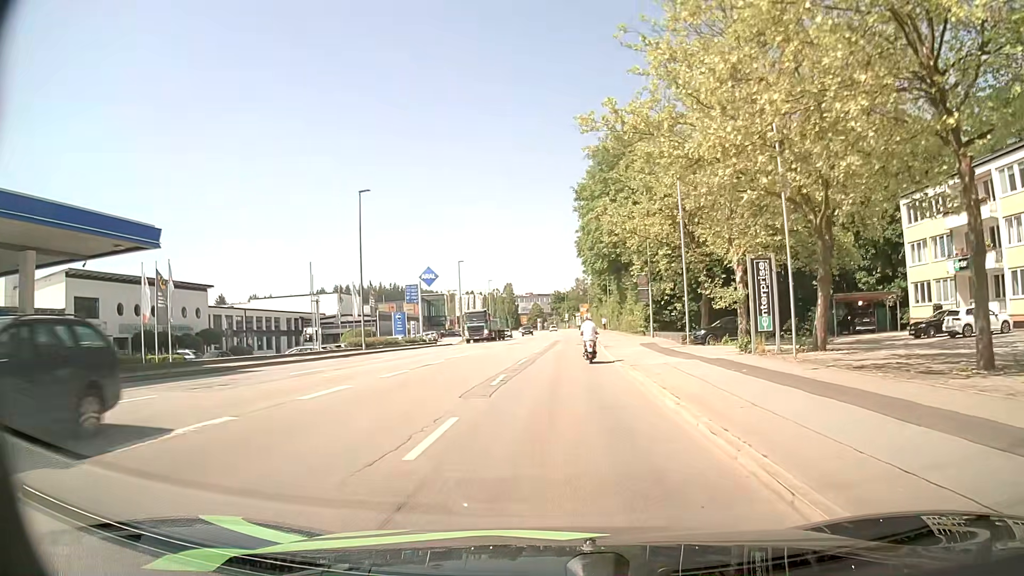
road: tertiary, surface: asphalt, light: Day
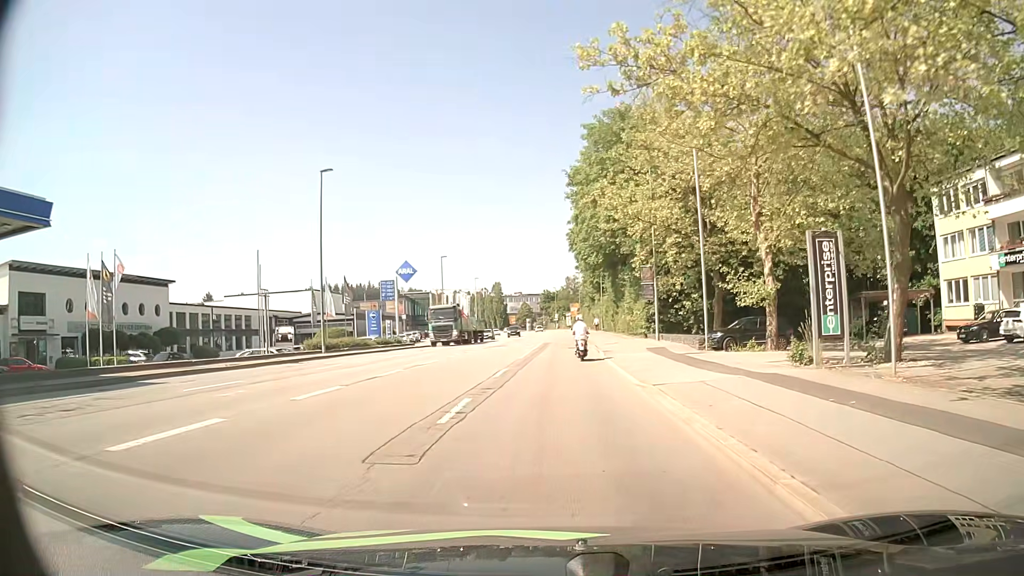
(0.0, +5.9) m; 0°
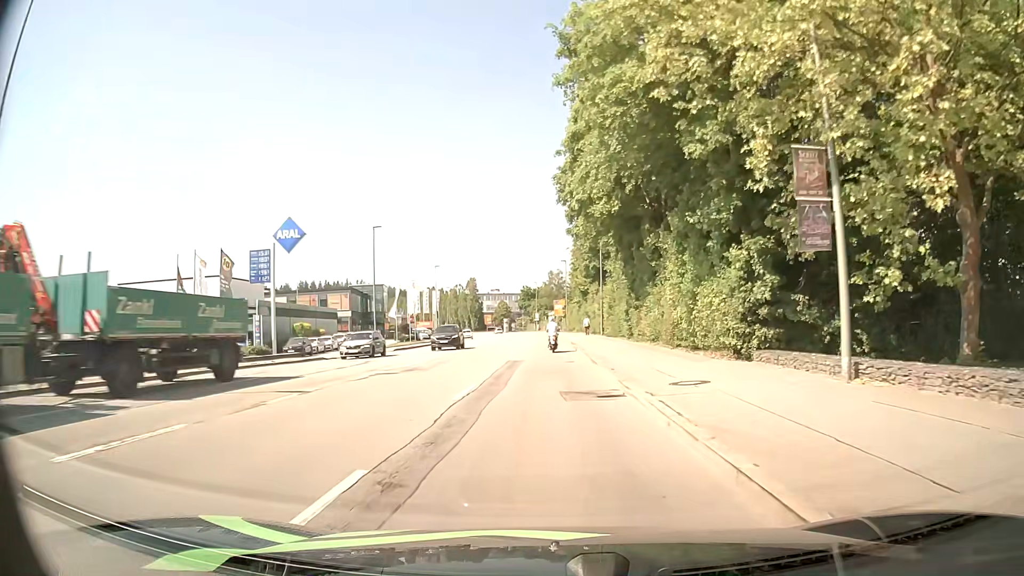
(+0.6, +24.7) m; +2°
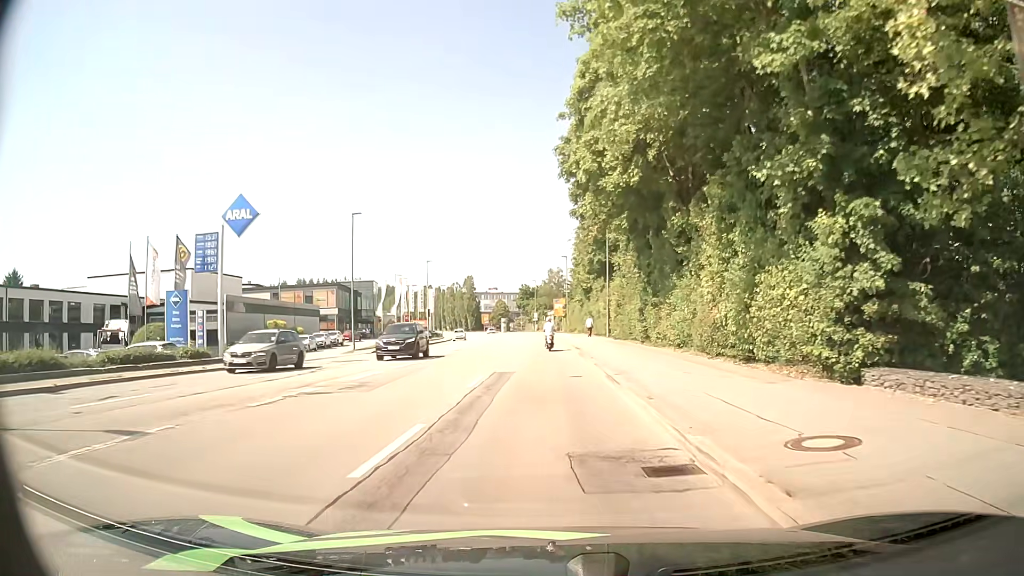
(0.0, +6.4) m; 0°
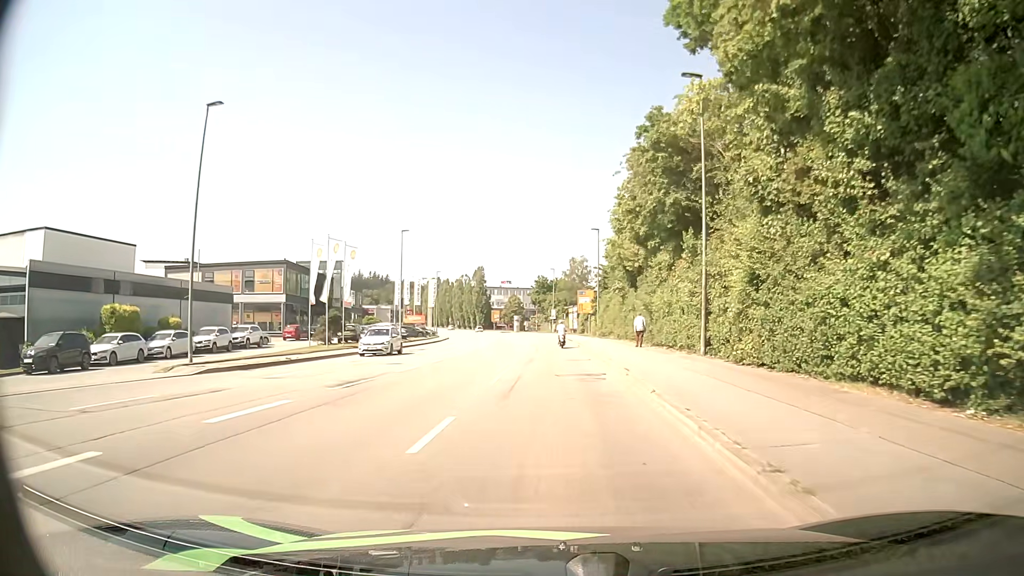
(-0.3, +26.3) m; -2°
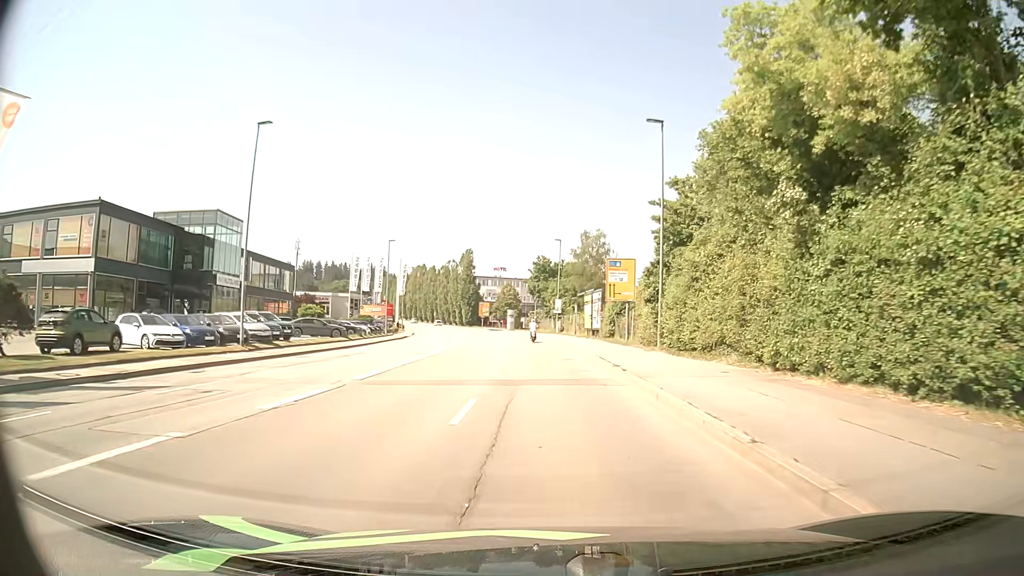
(+0.2, +34.3) m; +1°
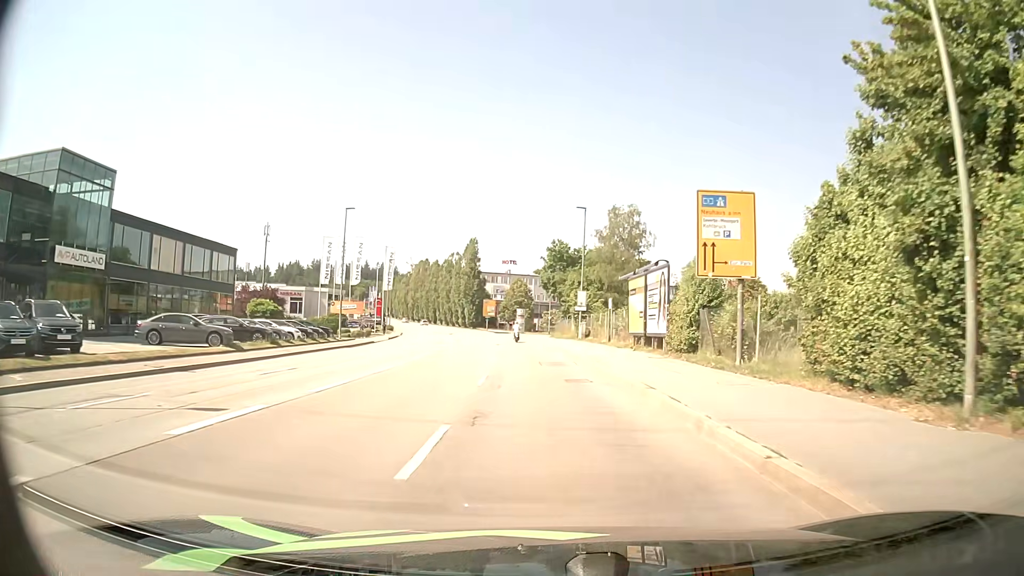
(-0.4, +21.4) m; -1°
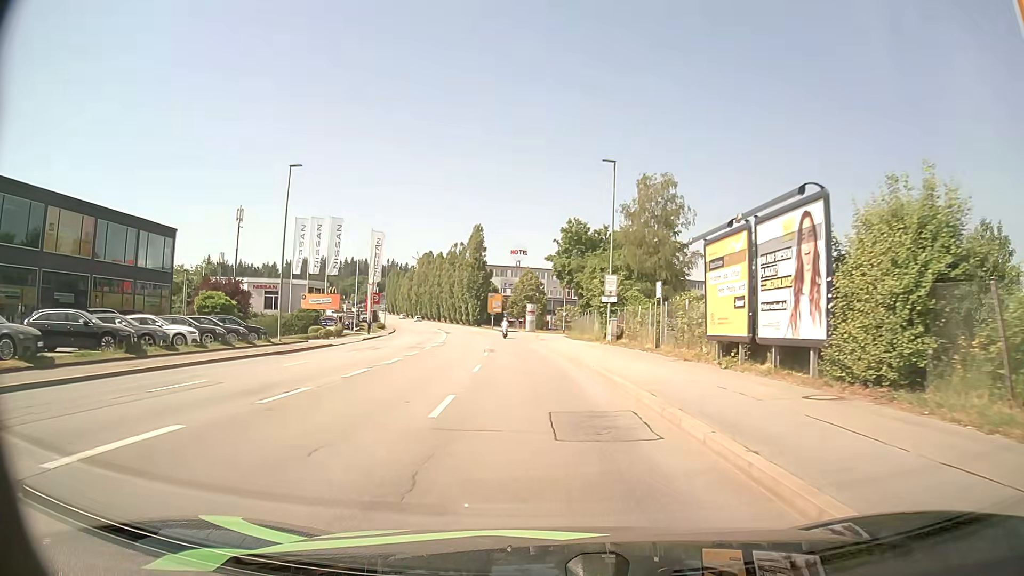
(-0.2, +14.5) m; -1°
(0, +10) (0, +20) (-1, +30) (-2, +40) (-3, +50) (-4, +60) (-5, +70) (-7, +80) (-9, +89) (-11, +99) m
